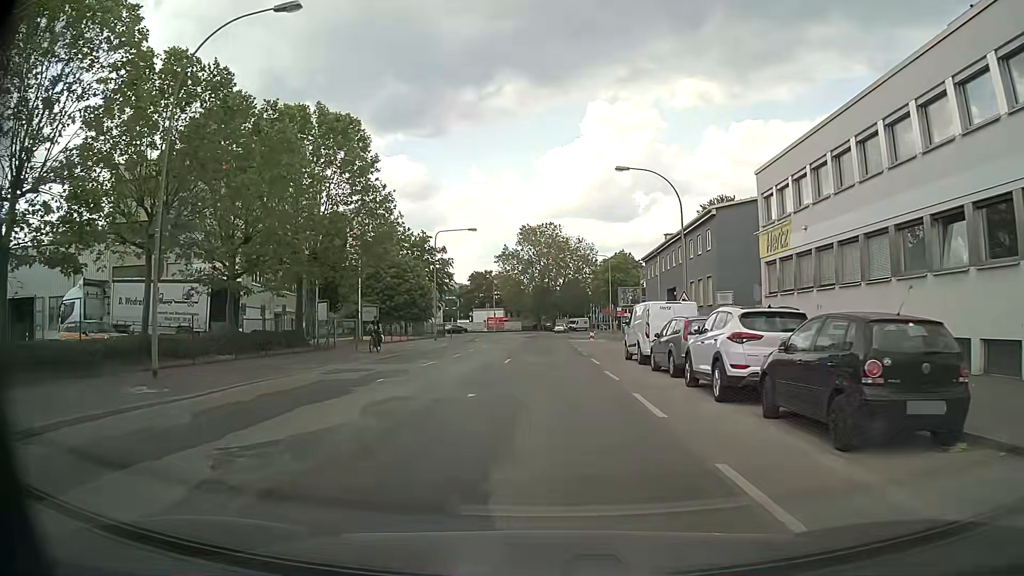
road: secondary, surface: asphalt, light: Day
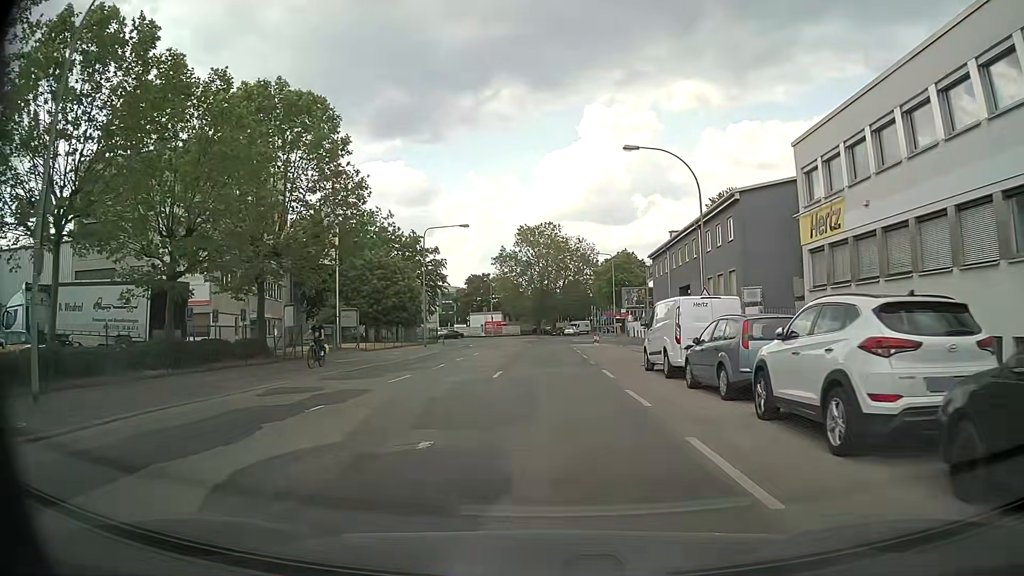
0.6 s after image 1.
(-0.1, +4.9) m; -1°
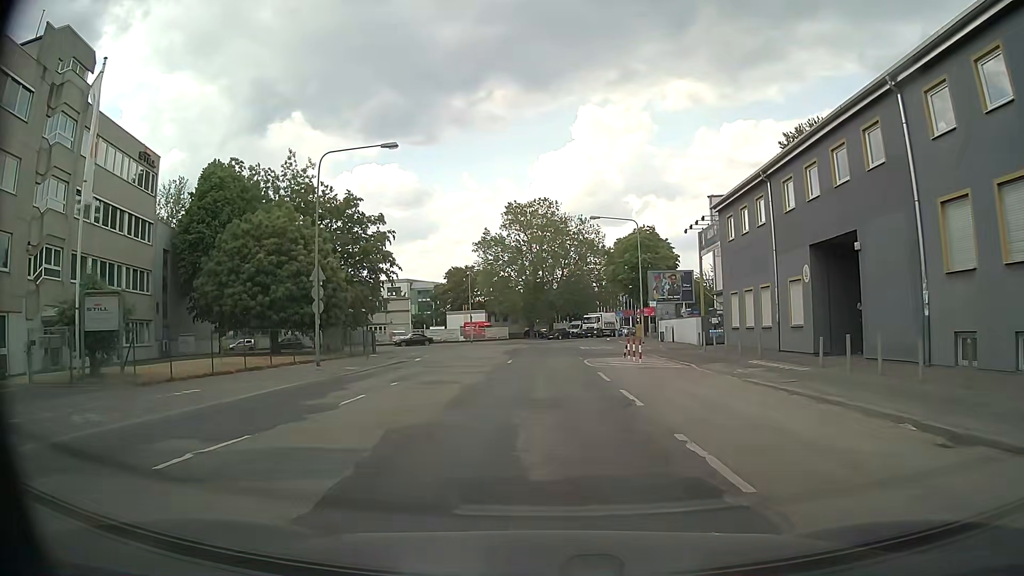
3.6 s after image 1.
(+0.3, +24.7) m; 0°
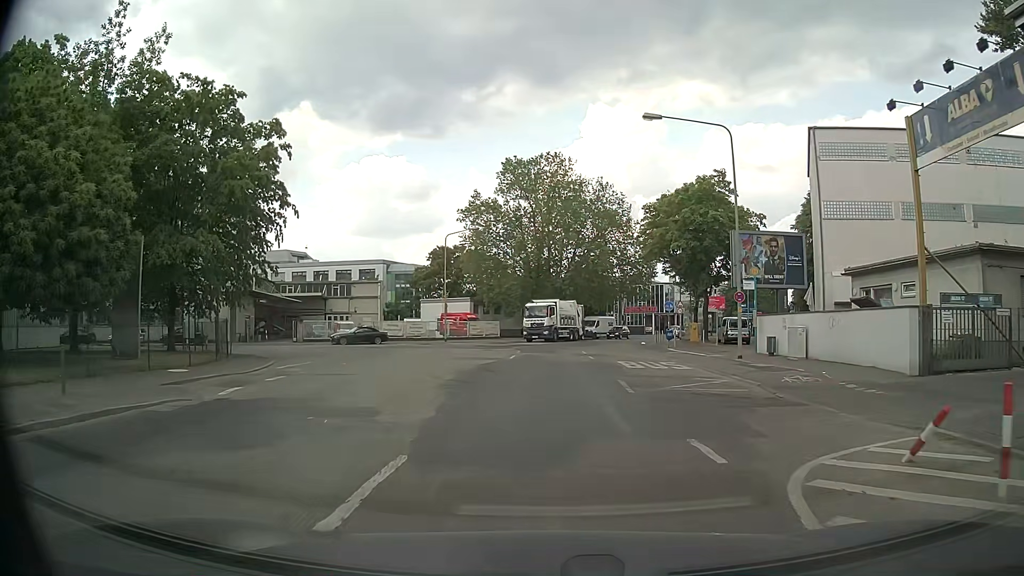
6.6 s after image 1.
(+0.3, +24.7) m; 0°
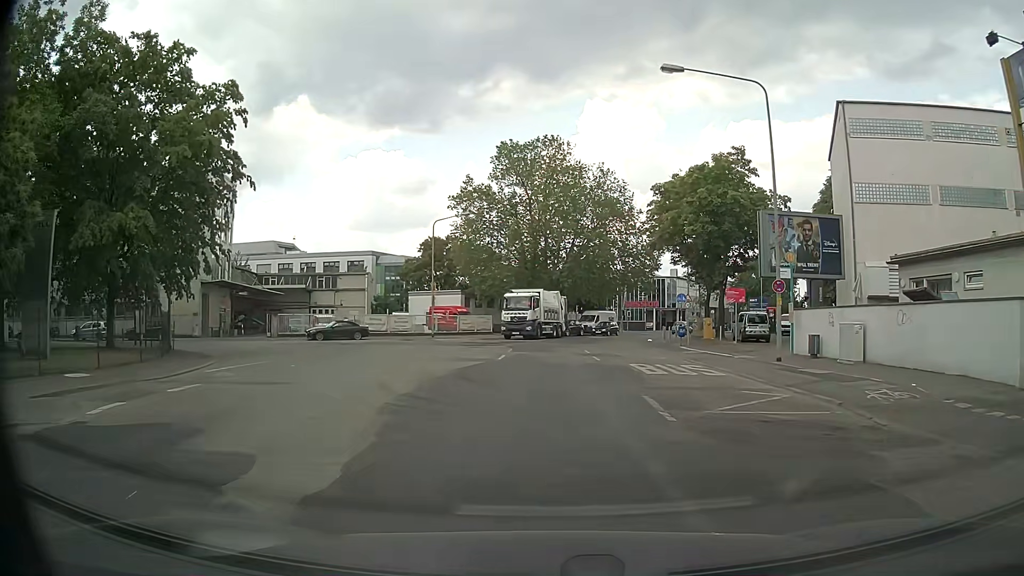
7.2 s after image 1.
(0.0, +4.9) m; +2°
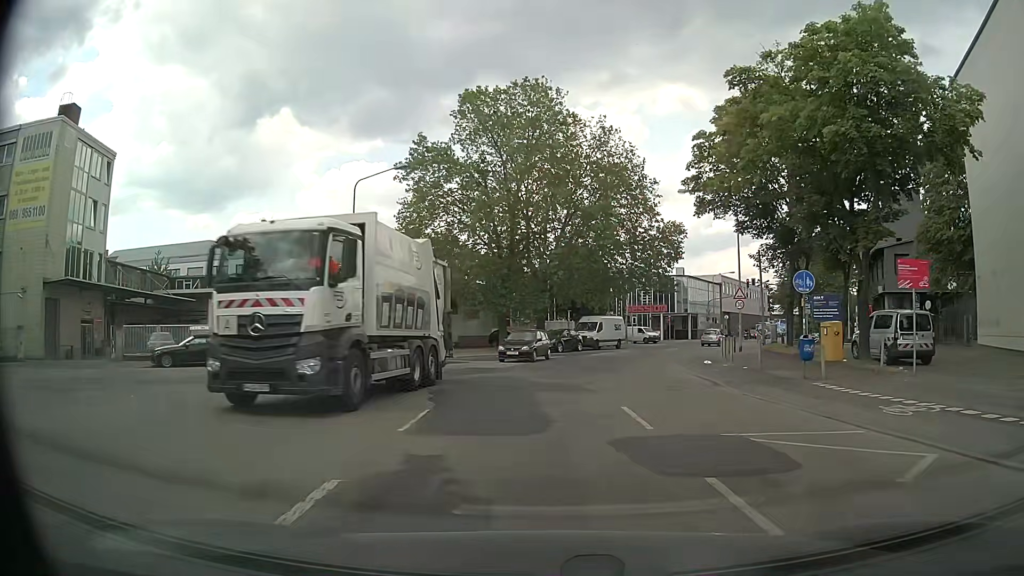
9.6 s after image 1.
(-0.3, +19.7) m; -1°
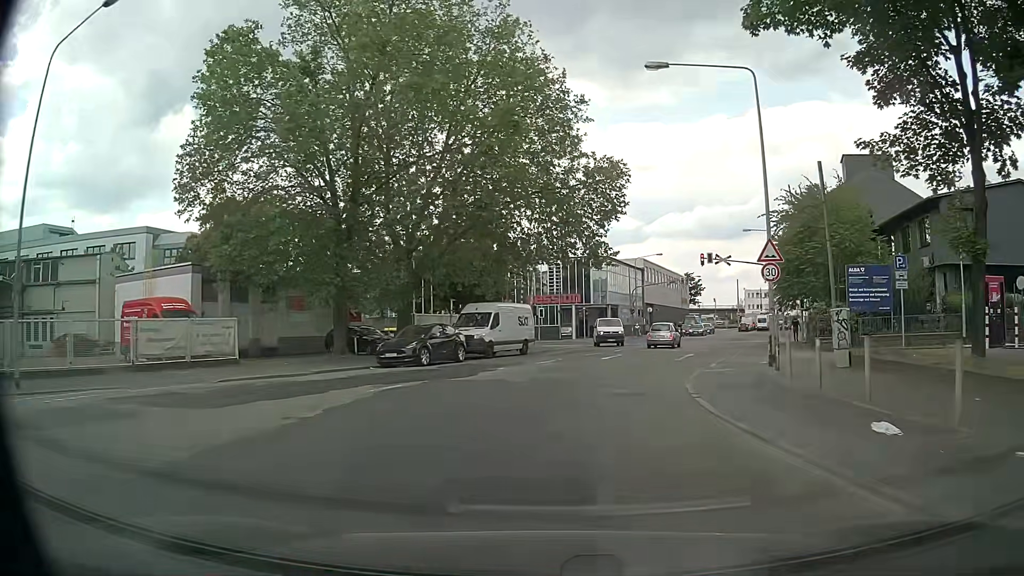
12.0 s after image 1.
(+1.4, +19.7) m; +9°
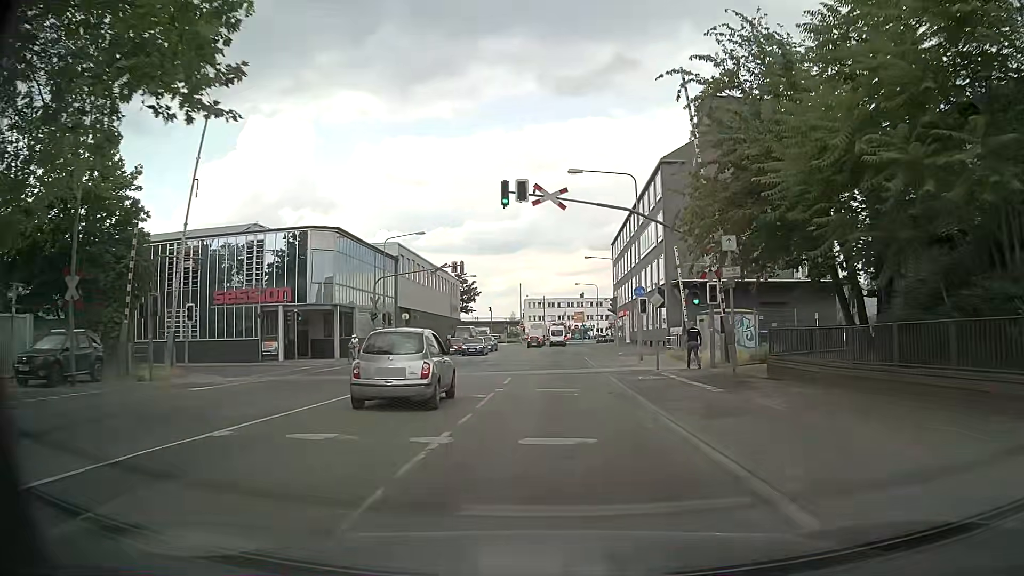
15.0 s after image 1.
(+5.1, +27.4) m; +20°
(0, +10) (0, +20) (0, +30) (0, +40) (-1, +50) (-2, +60) (-2, +70) (-2, +80) (-2, +90) (-2, +100) m
